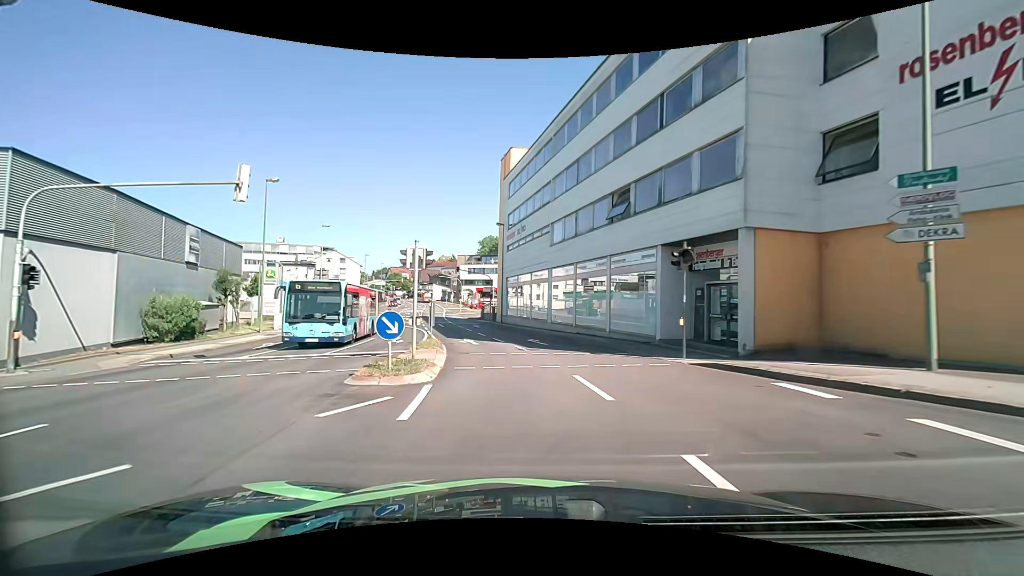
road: tertiary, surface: asphalt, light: Day
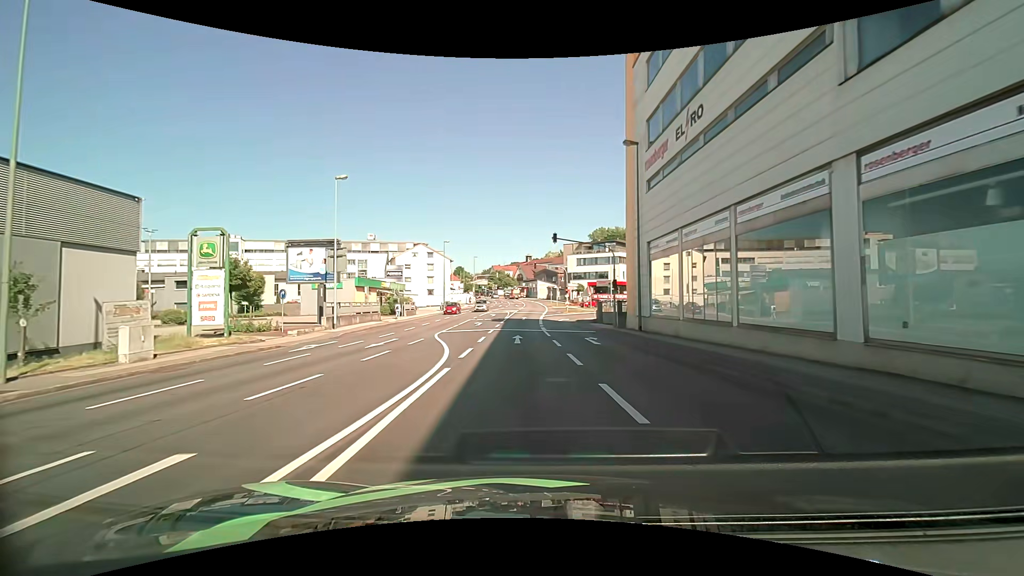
(-2.9, +23.4) m; -14°
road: tertiary_link
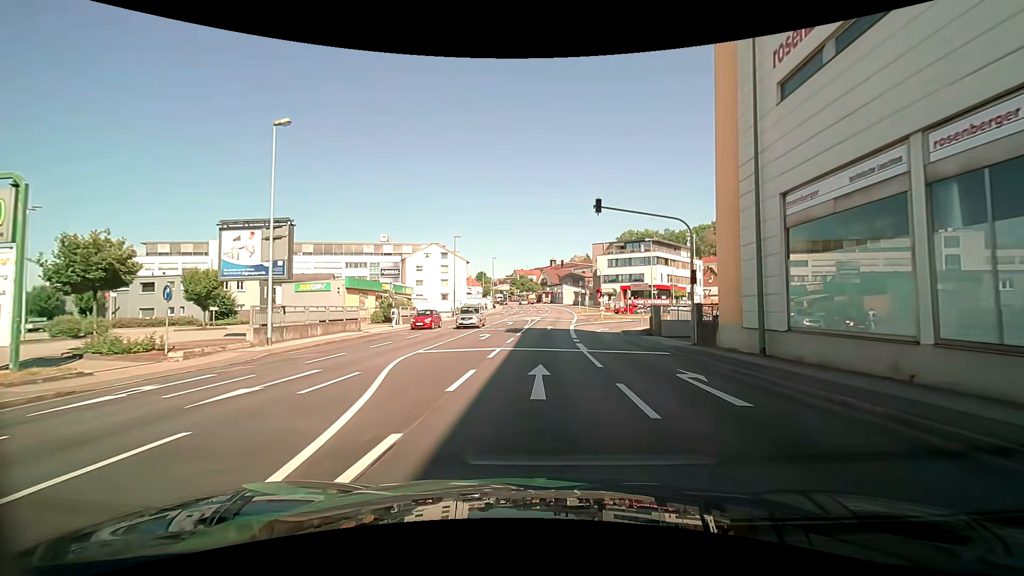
(-0.2, +11.3) m; -2°
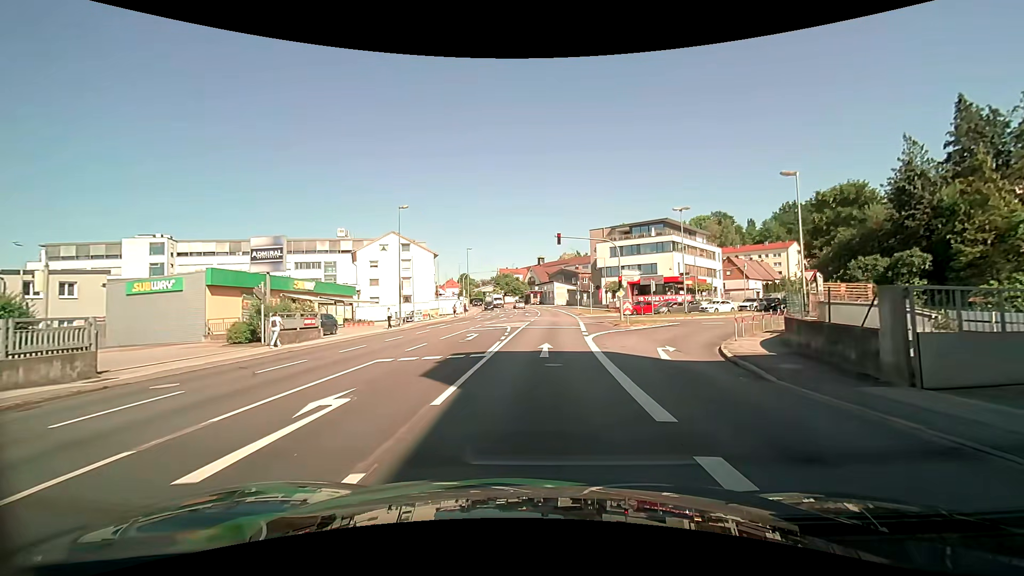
(+0.2, +19.9) m; +2°
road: tertiary
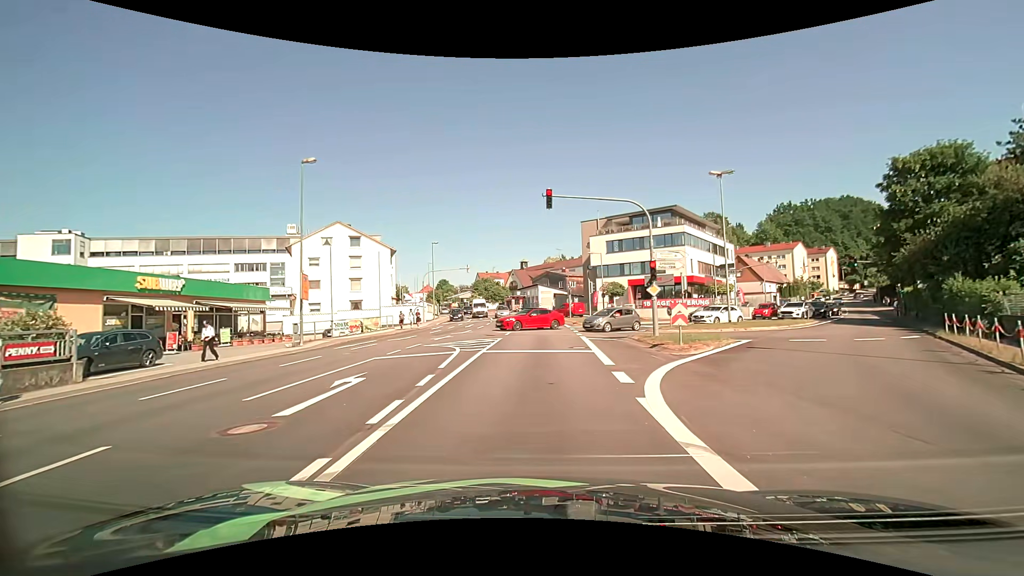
(+0.1, +14.7) m; +2°
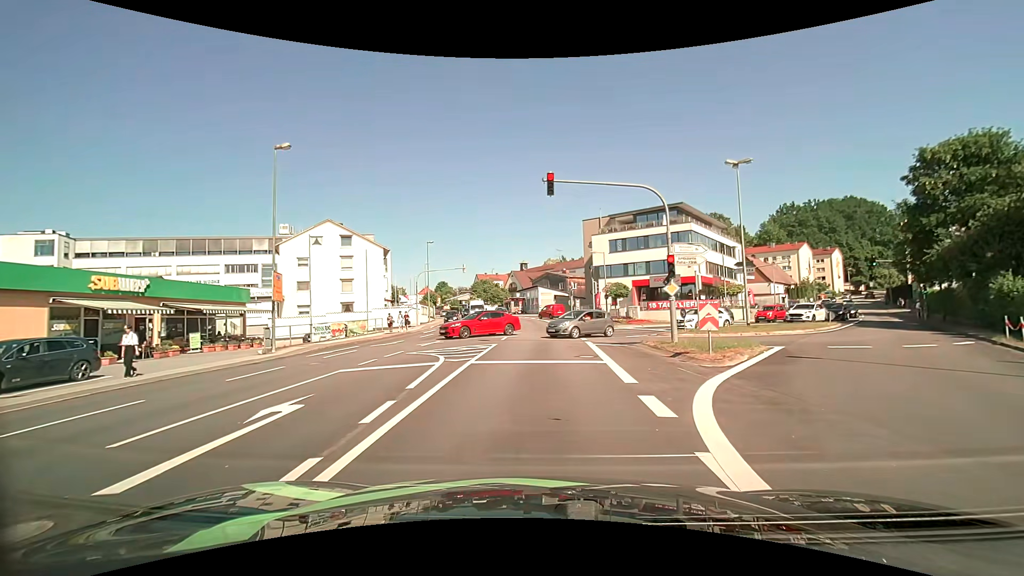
(0.0, +2.8) m; 0°
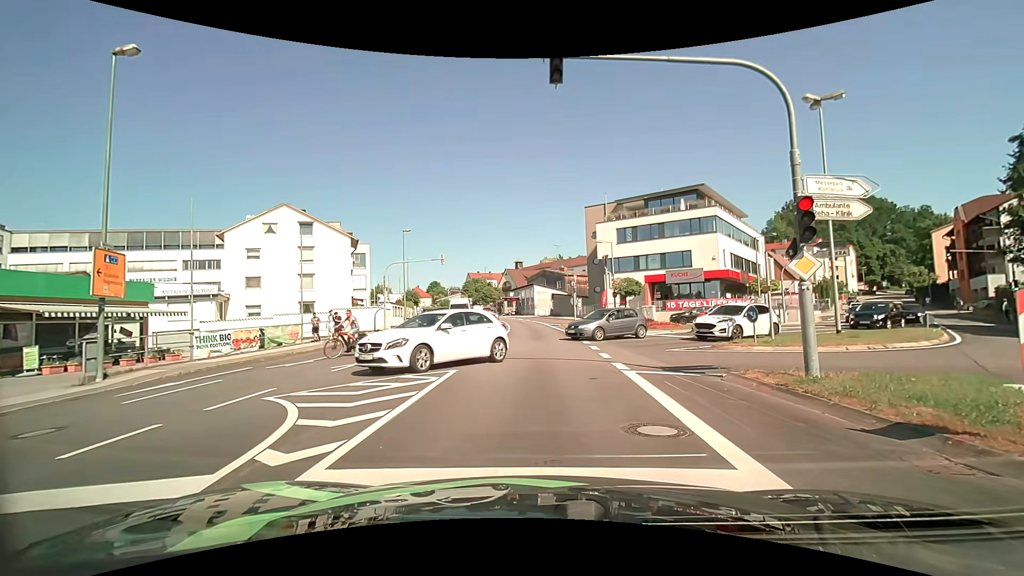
(0.0, +9.1) m; +1°
